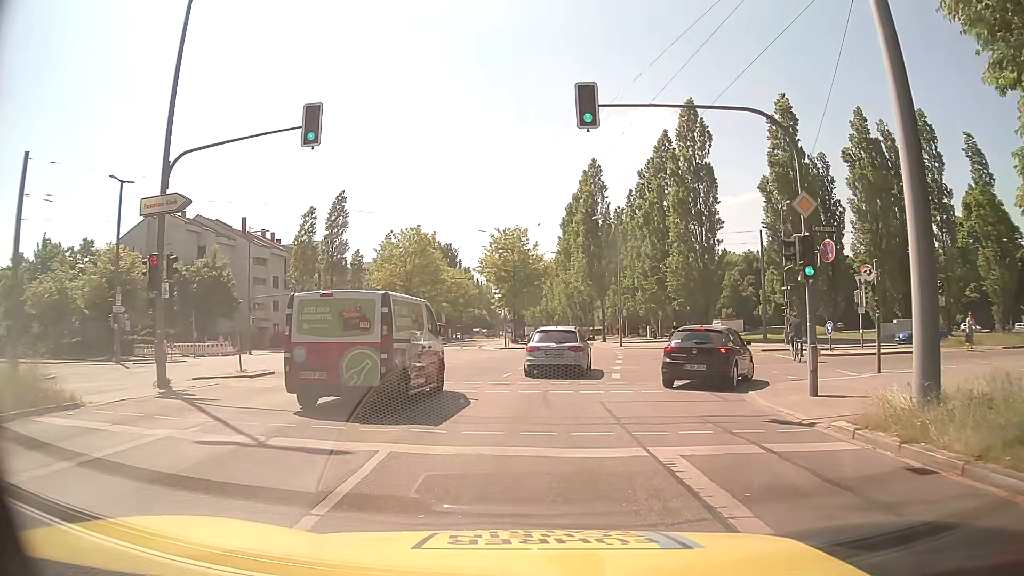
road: secondary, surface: asphalt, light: Day
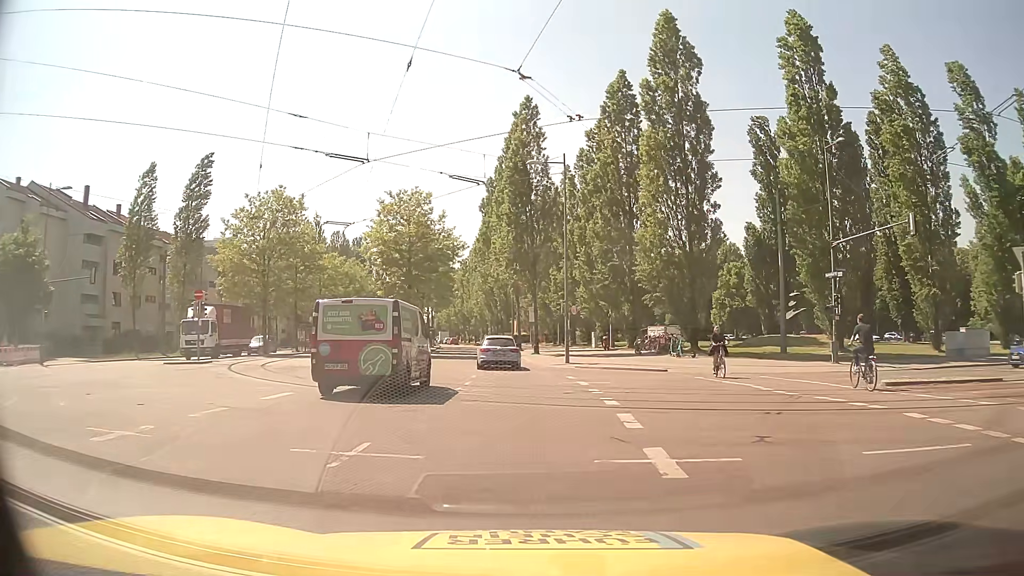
(+0.7, +20.6) m; +6°
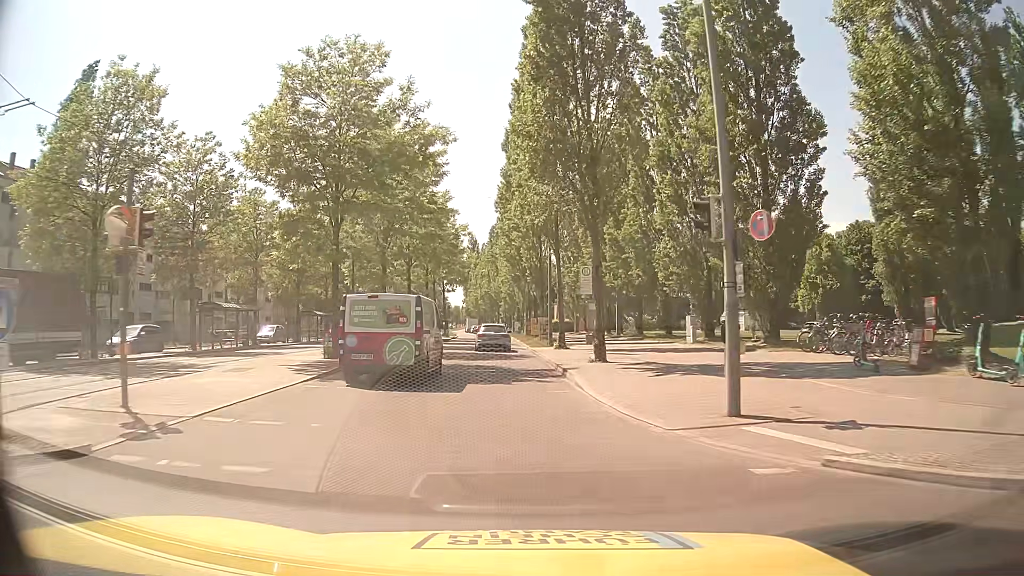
(-0.5, +25.0) m; -4°
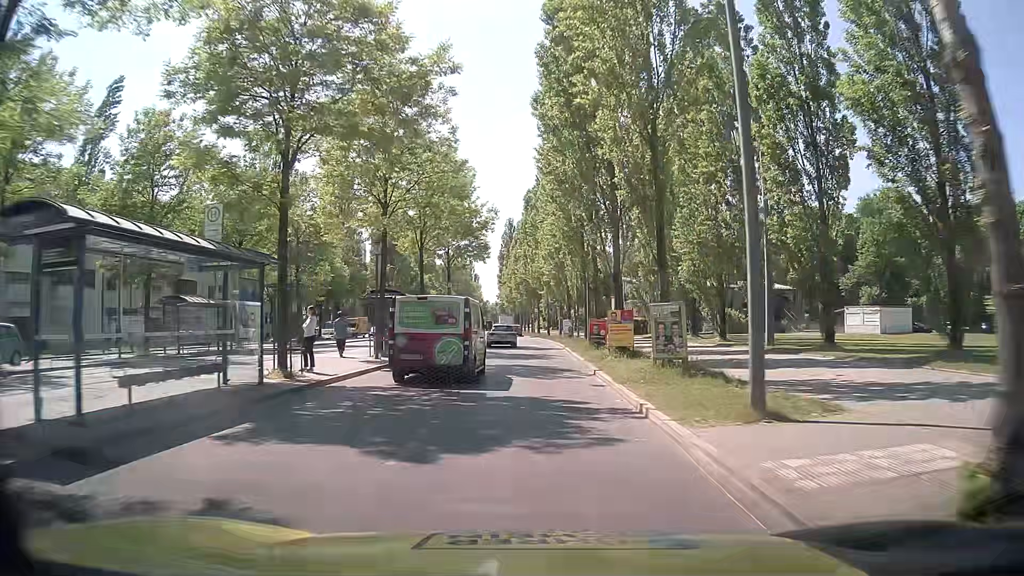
(-1.2, +28.6) m; -3°
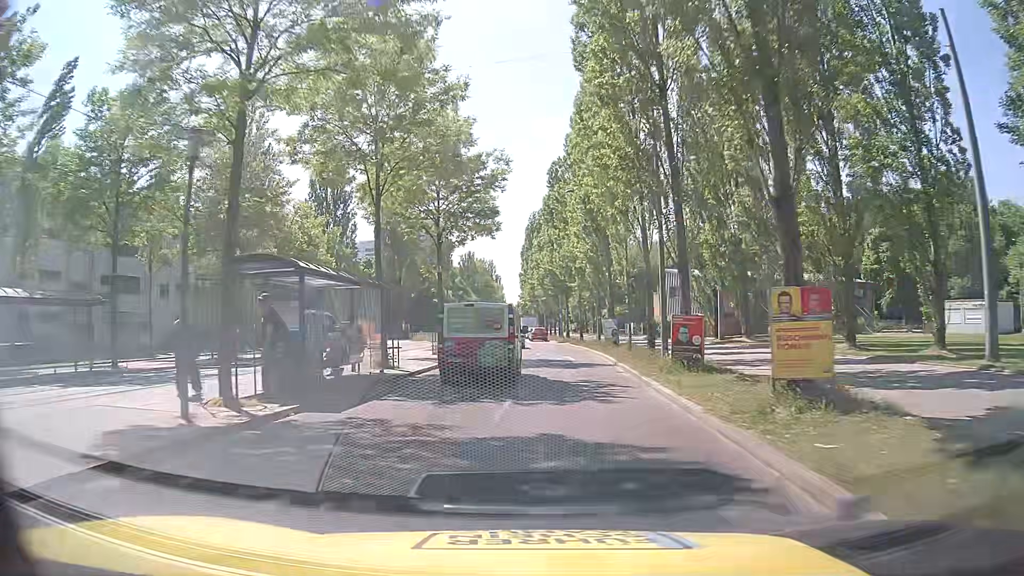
(-0.3, +14.6) m; -3°
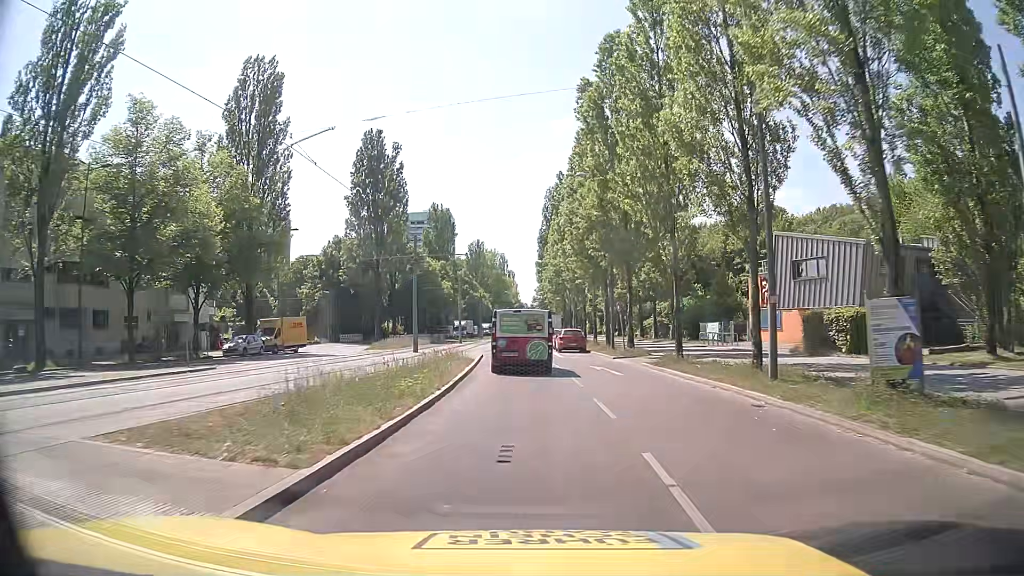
(-0.6, +29.5) m; -2°
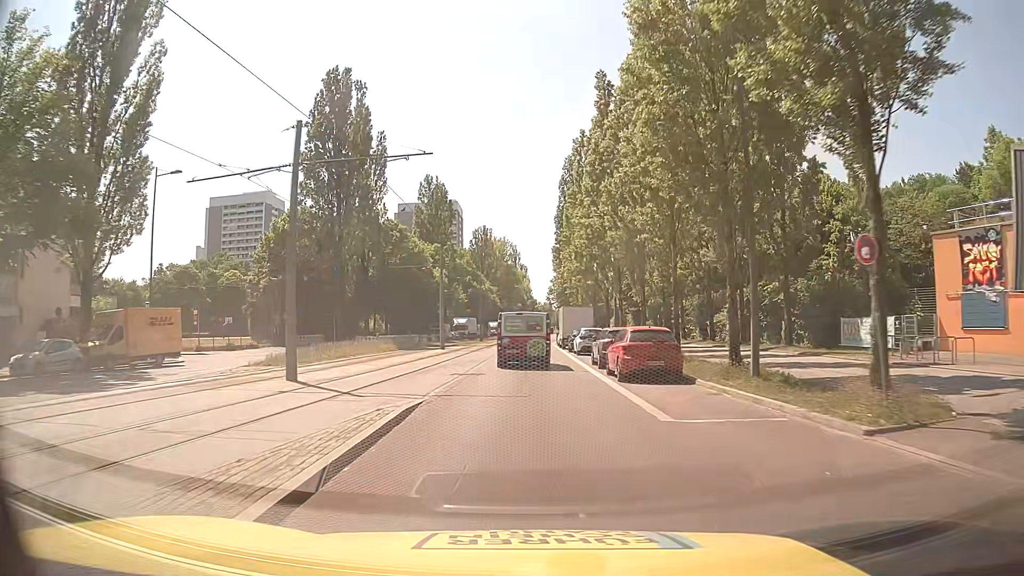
(-0.1, +23.6) m; -1°
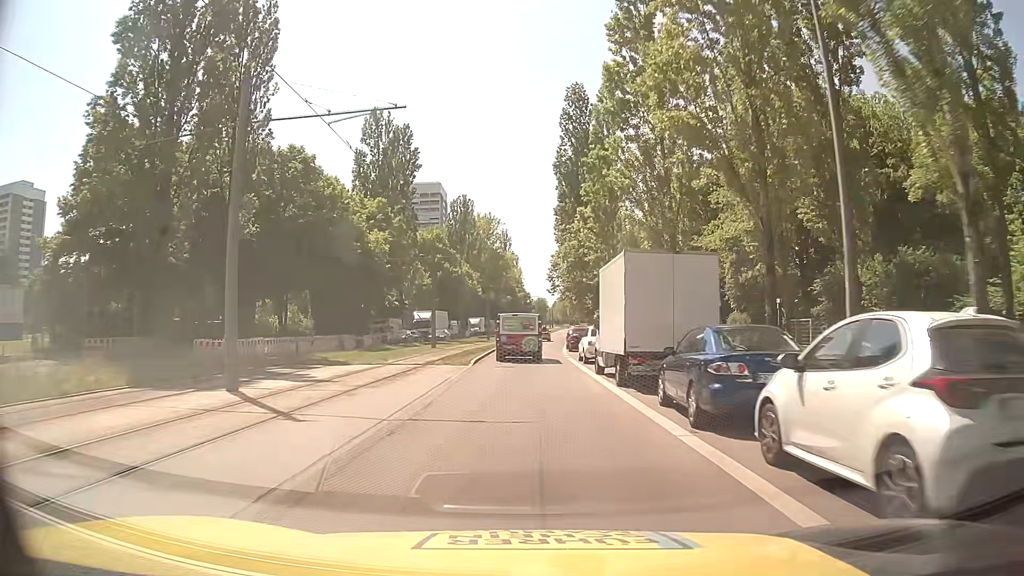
(+0.4, +33.1) m; +1°
(0, +10) (0, +20) (0, +30) (0, +40) (+1, +50) (+1, +60) (+2, +70) (+3, +80) (+3, +90) (+4, +100) m
